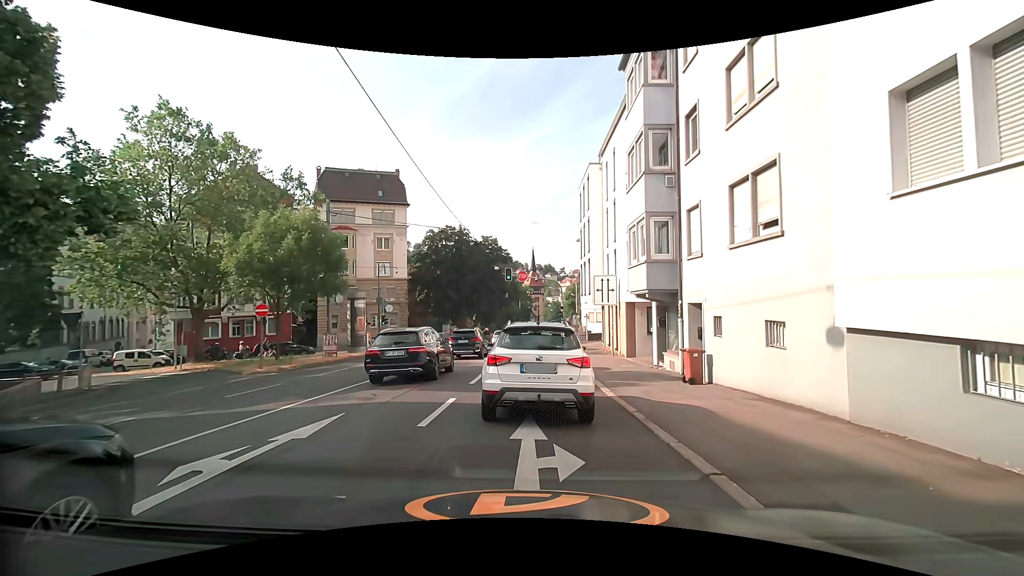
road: secondary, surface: asphalt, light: Day
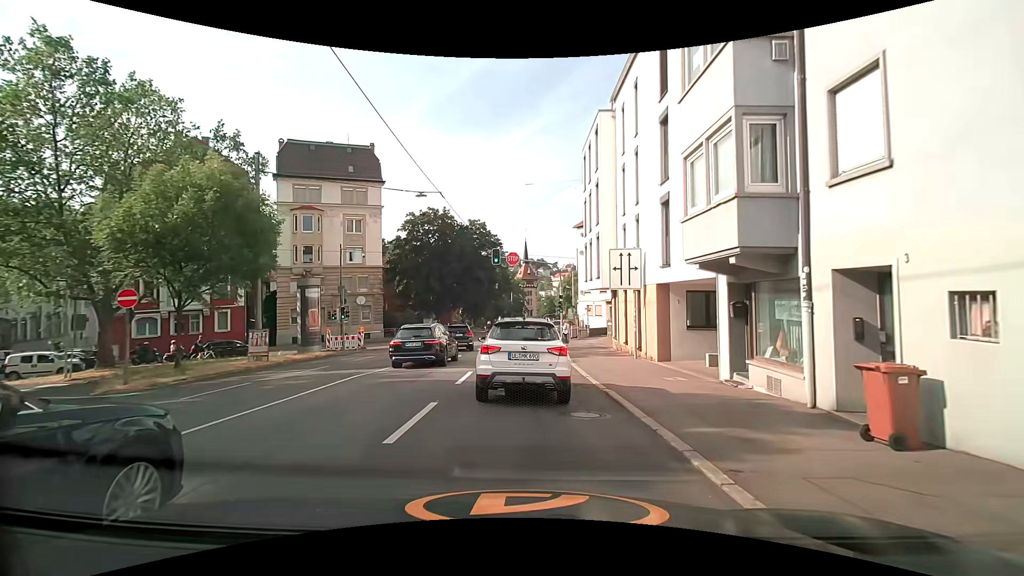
(-0.1, +7.6) m; 0°
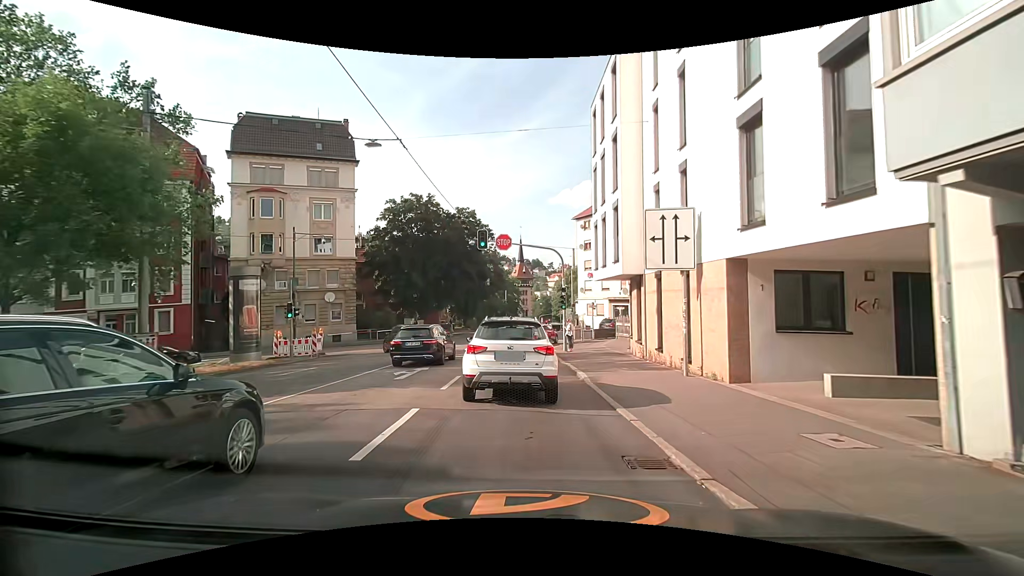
(0.0, +6.8) m; +2°
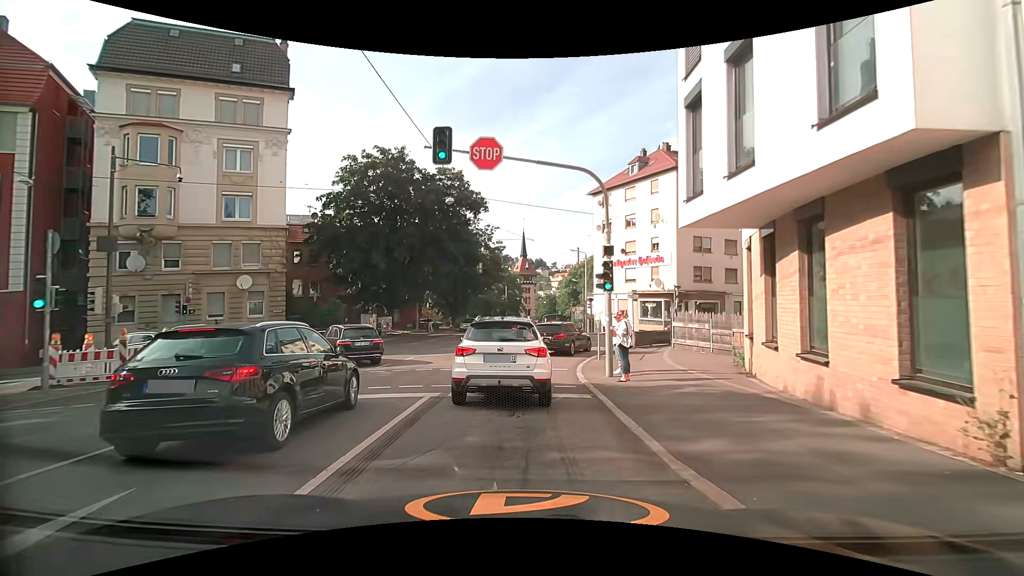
(-0.3, +13.9) m; 0°
